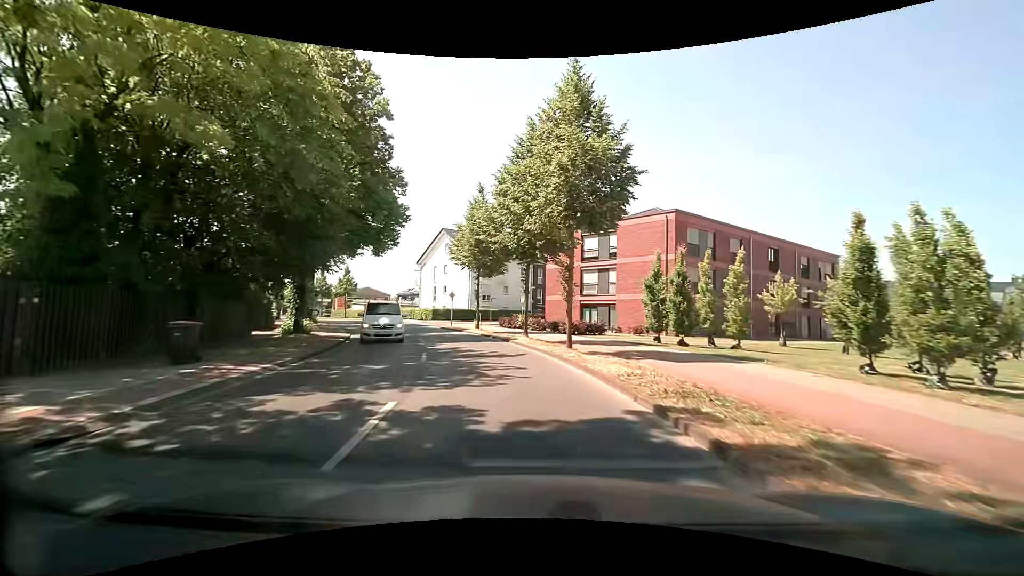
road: secondary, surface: asphalt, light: Day
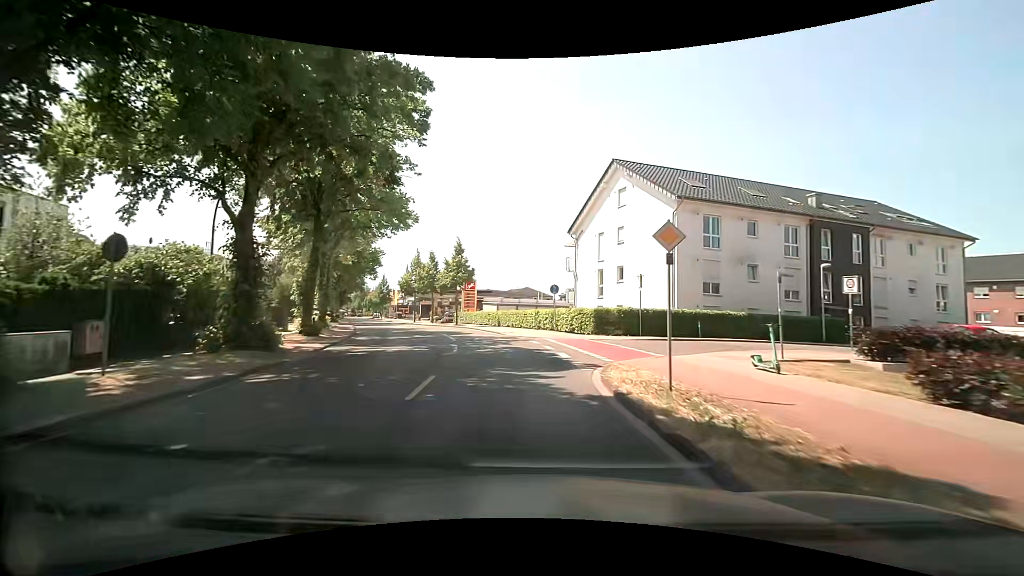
(-5.8, +33.0) m; -20°
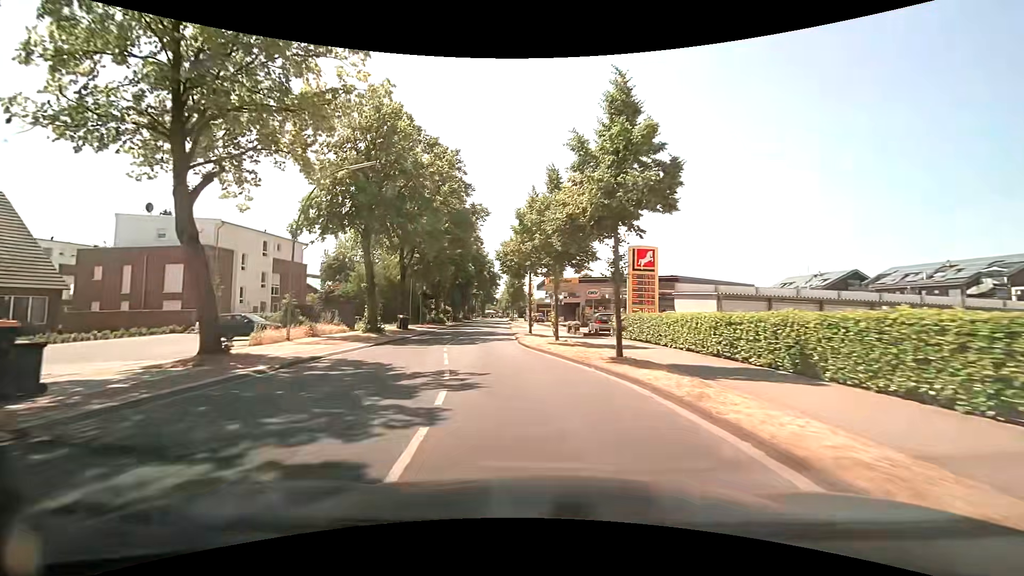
(-4.5, +33.4) m; -16°
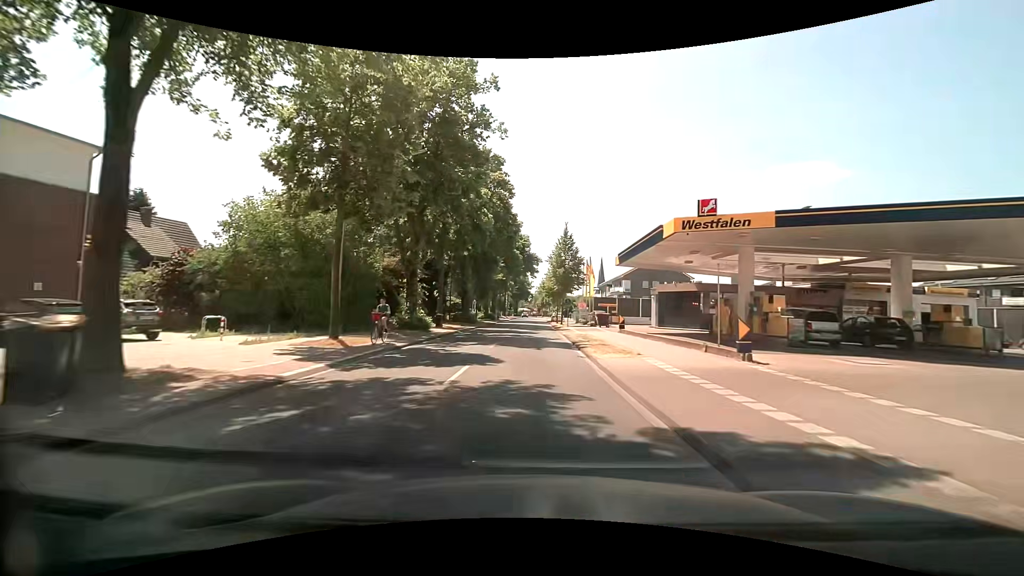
(-3.6, +33.5) m; -5°
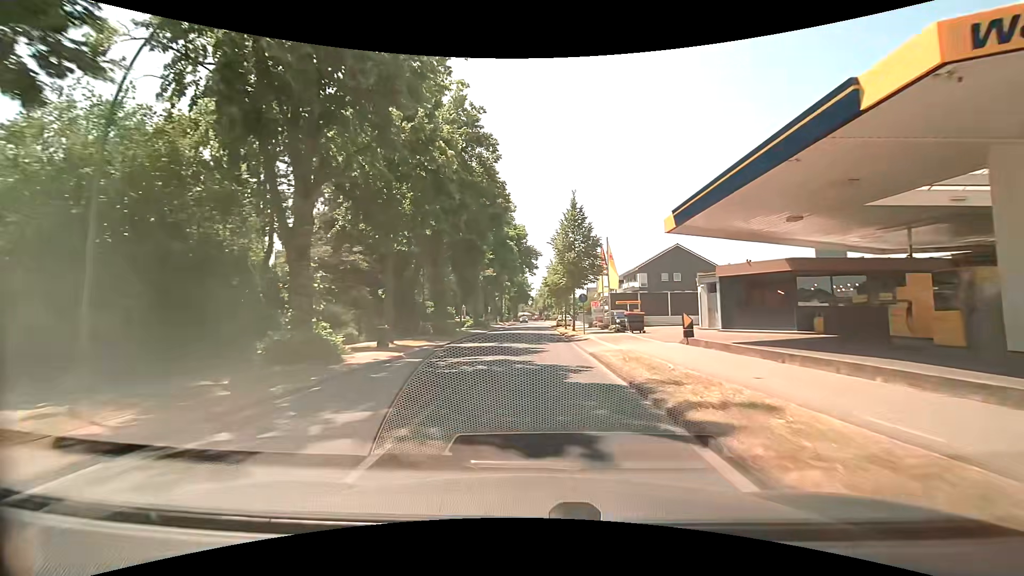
(0.0, +14.2) m; 0°
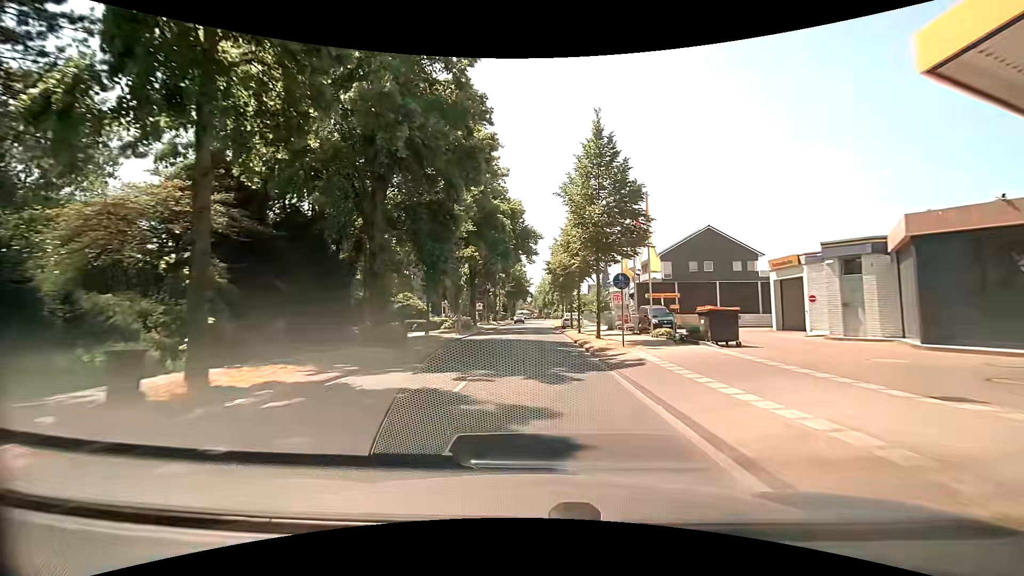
(+0.1, +14.3) m; 0°
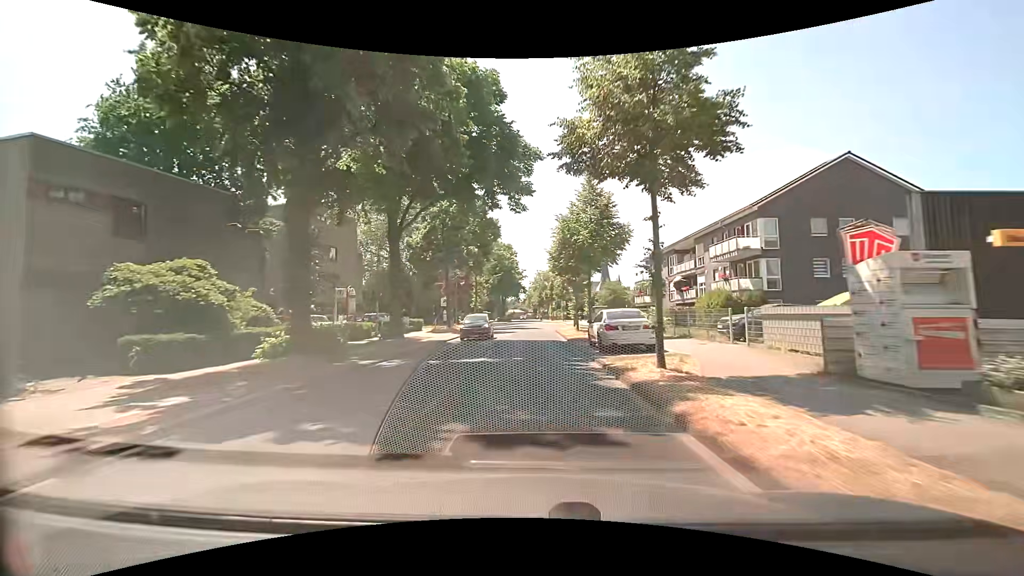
(+0.4, +29.6) m; 0°
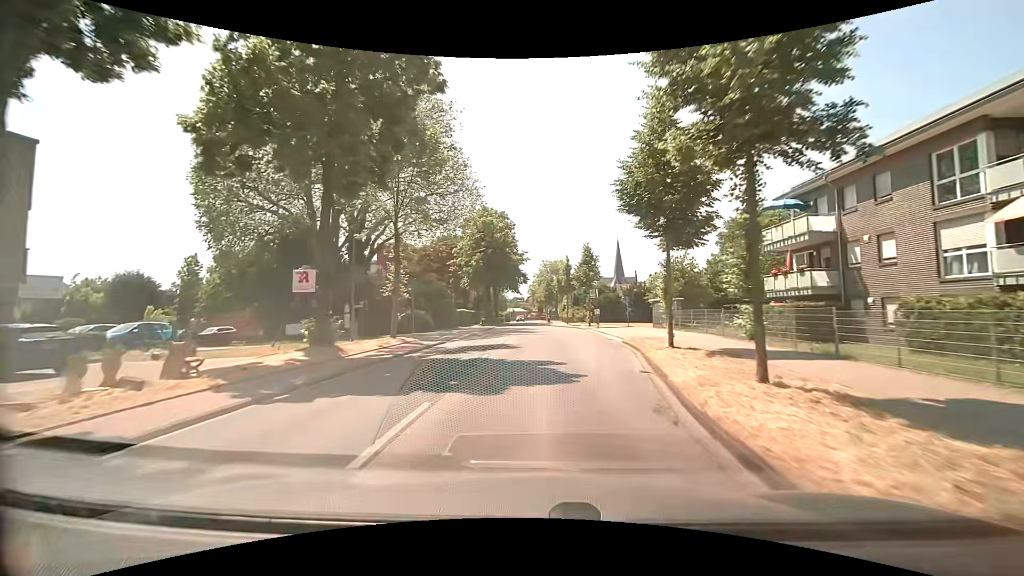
(+0.4, +37.9) m; 0°
(0, +10) (0, +20) (0, +30) (0, +40) (0, +50) (0, +60) (0, +70) (0, +80) (0, +90) (-1, +100) m
